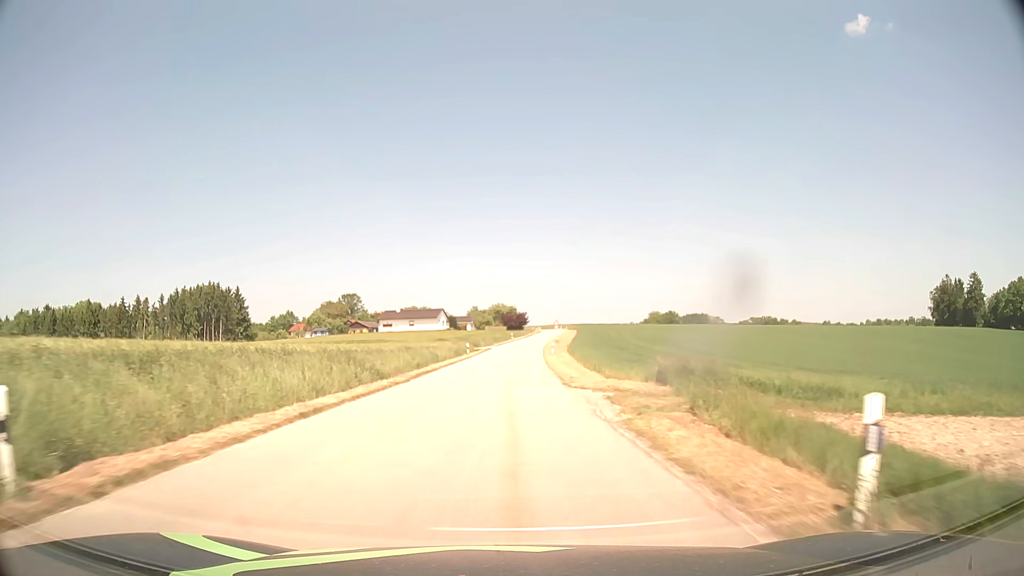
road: tertiary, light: Day
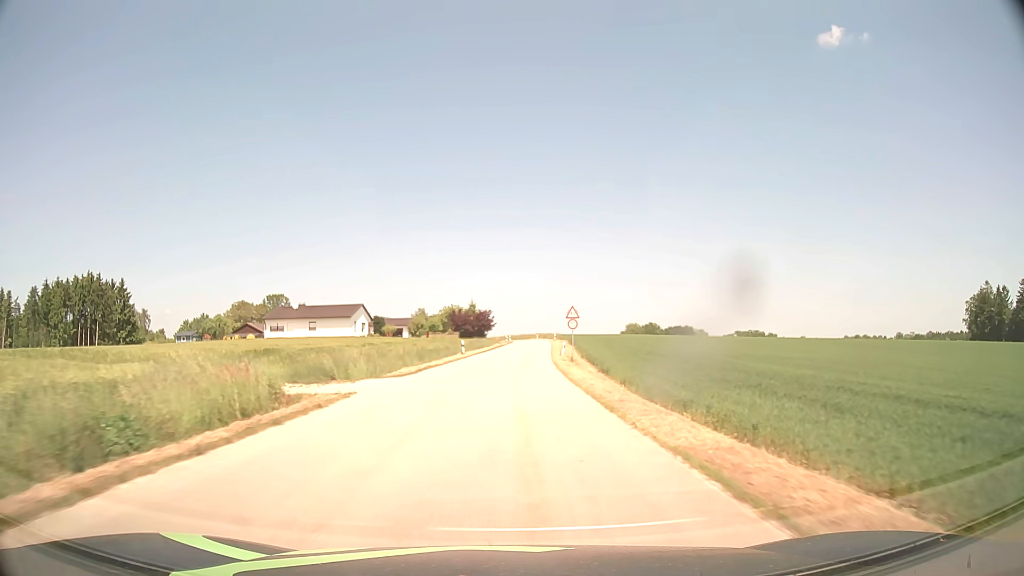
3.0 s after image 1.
(+0.9, +57.5) m; +3°
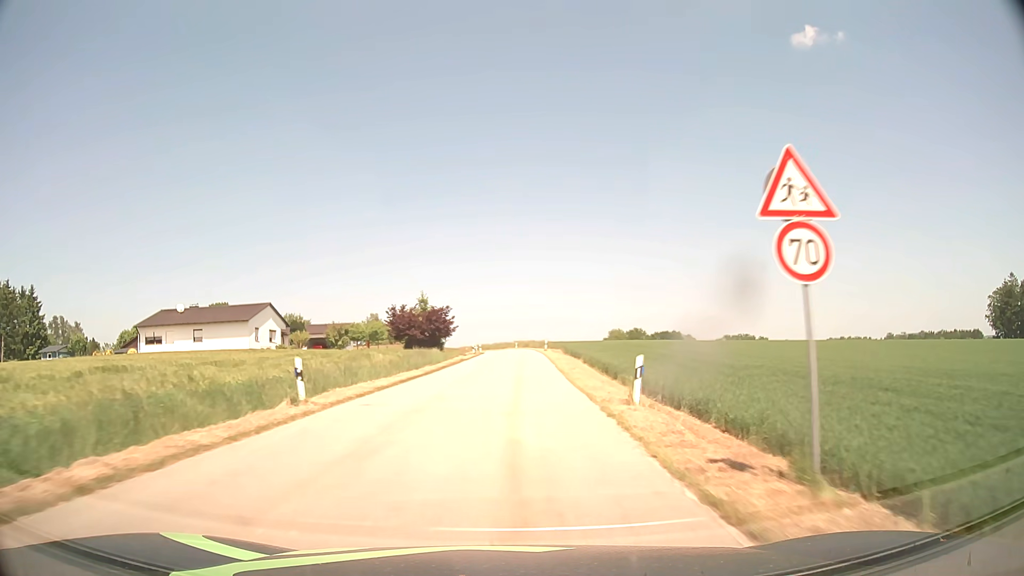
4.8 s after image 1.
(+0.8, +32.3) m; +2°
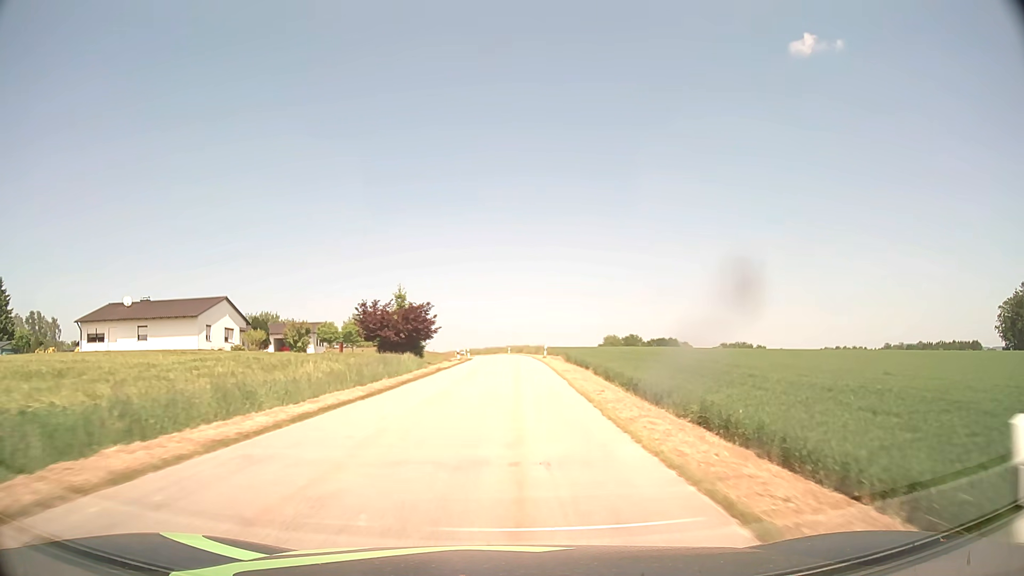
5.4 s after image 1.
(0.0, +10.7) m; +1°
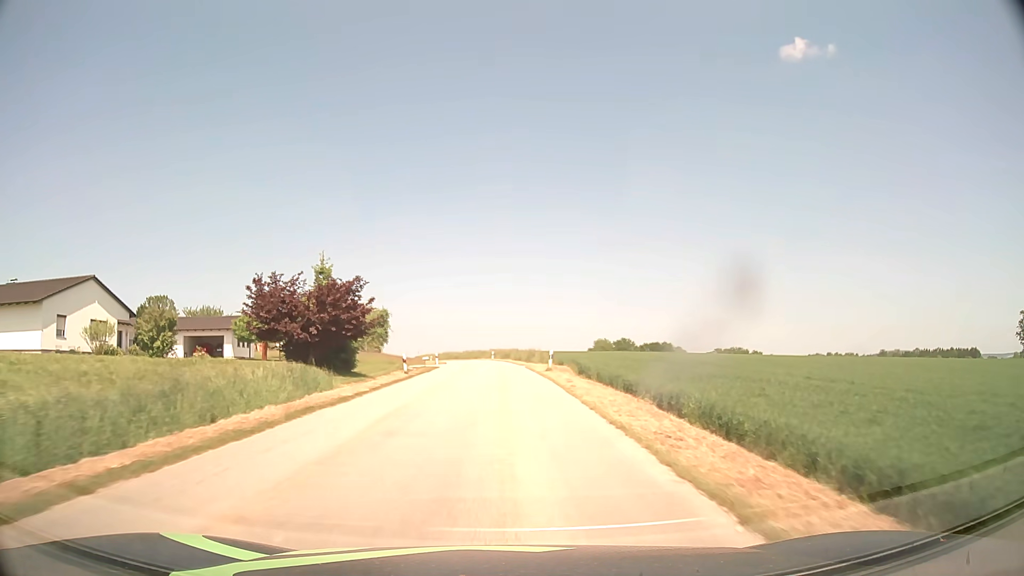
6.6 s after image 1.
(+0.3, +21.3) m; +1°
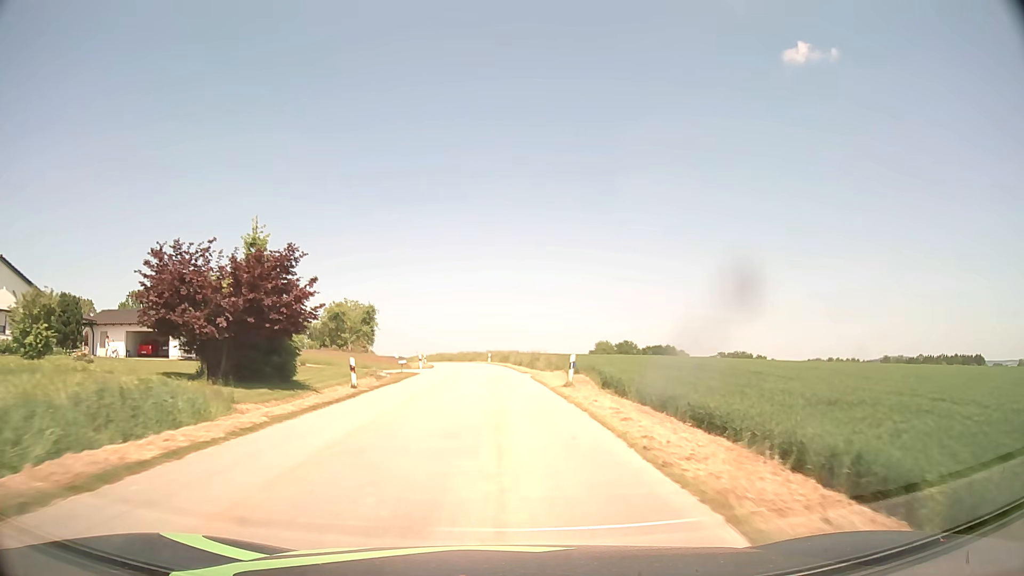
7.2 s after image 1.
(0.0, +10.6) m; 0°
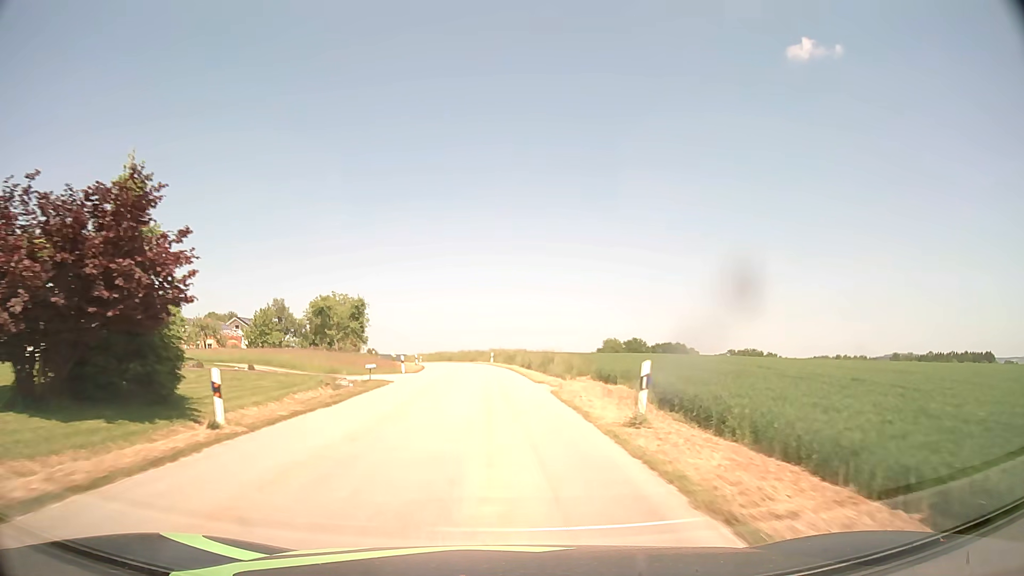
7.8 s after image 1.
(0.0, +10.6) m; 0°
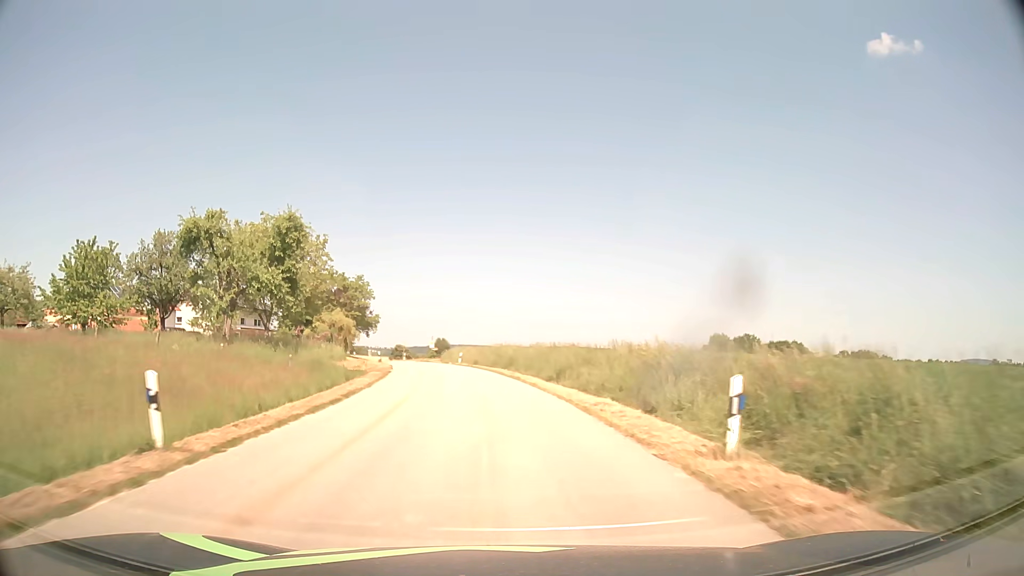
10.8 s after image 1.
(-2.9, +53.5) m; -7°
(0, +10) (-1, +20) (-2, +30) (-3, +40) (-5, +50) (-7, +59) (-9, +69) (-12, +79) (-15, +88) (-17, +98) m
